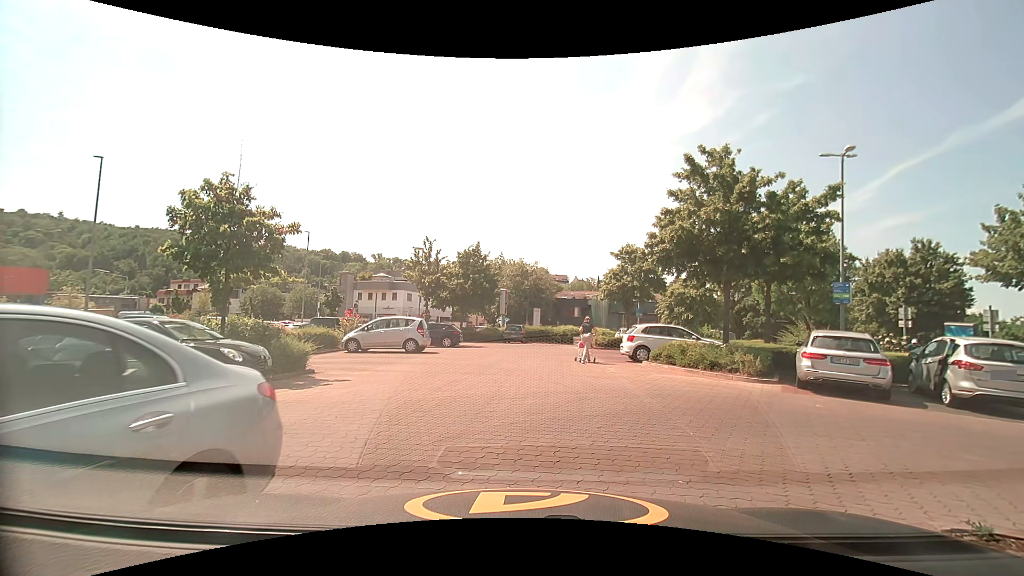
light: Day
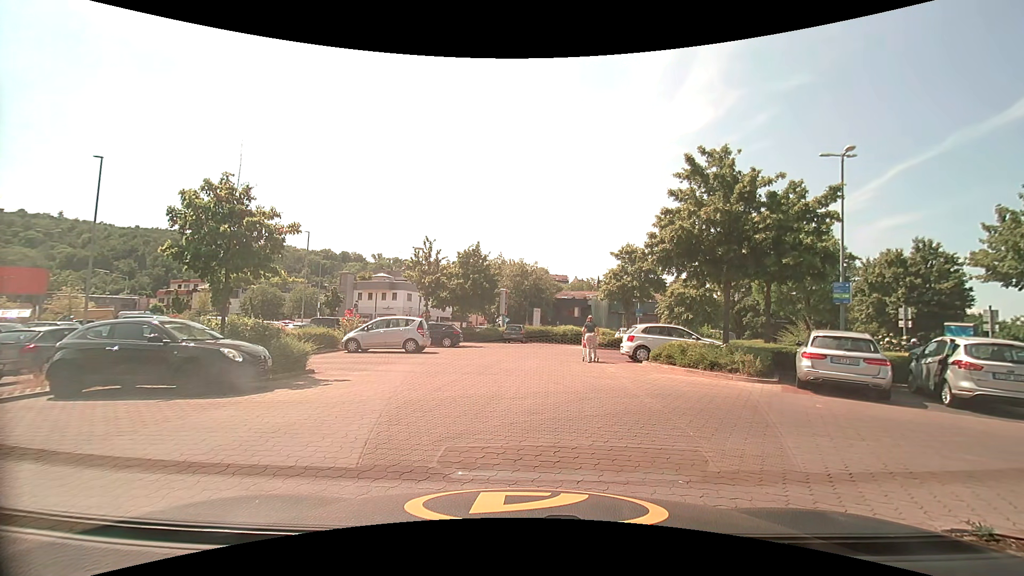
(0.0, 0.0) m; 0°
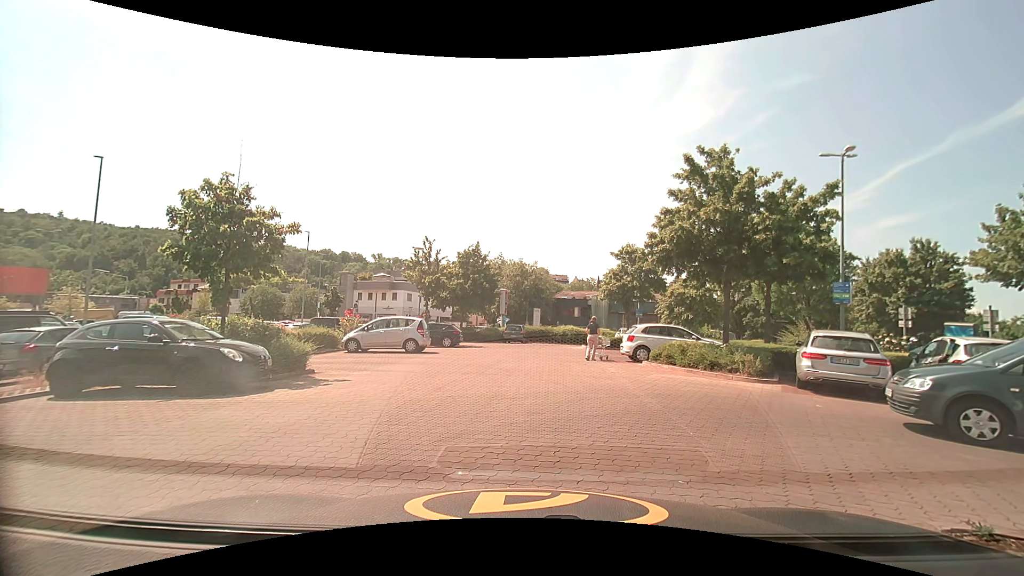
(0.0, 0.0) m; 0°
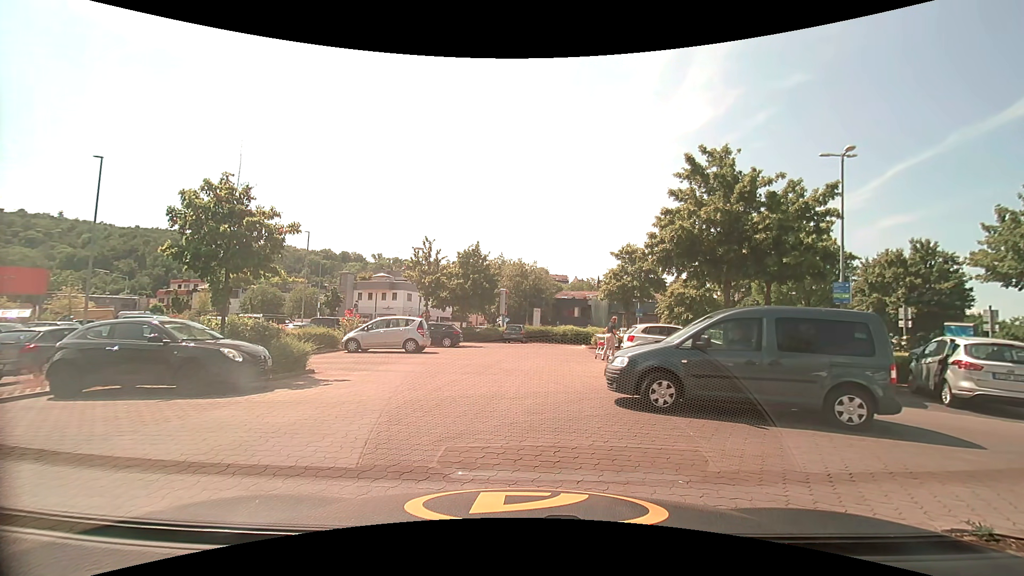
(0.0, 0.0) m; 0°
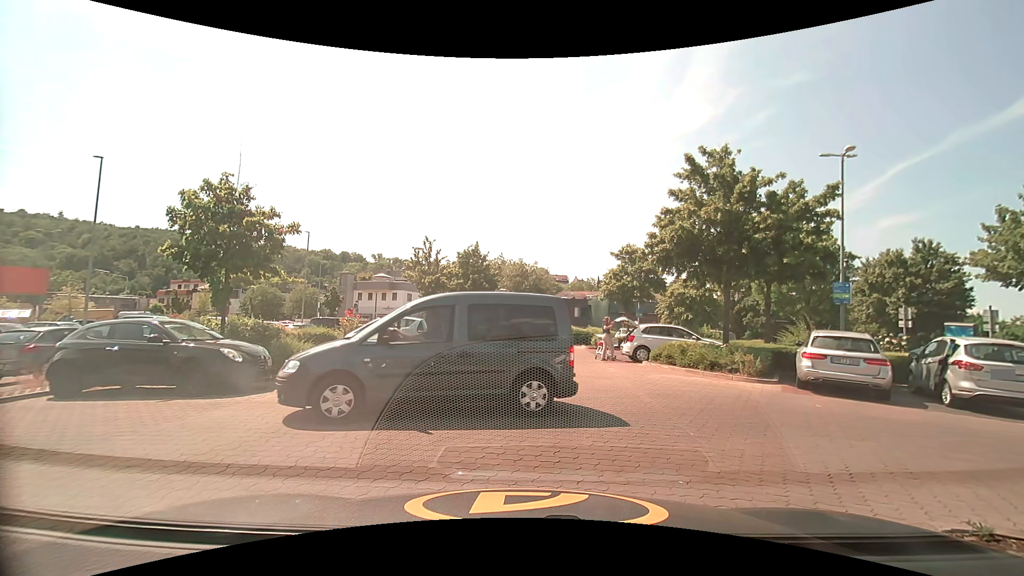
(0.0, 0.0) m; 0°
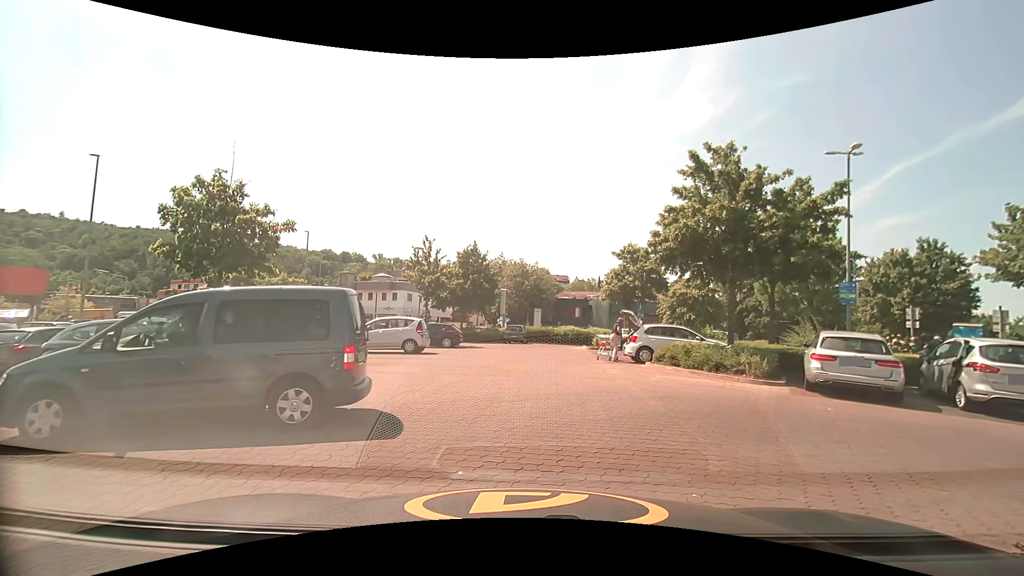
(0.0, +0.3) m; 0°
